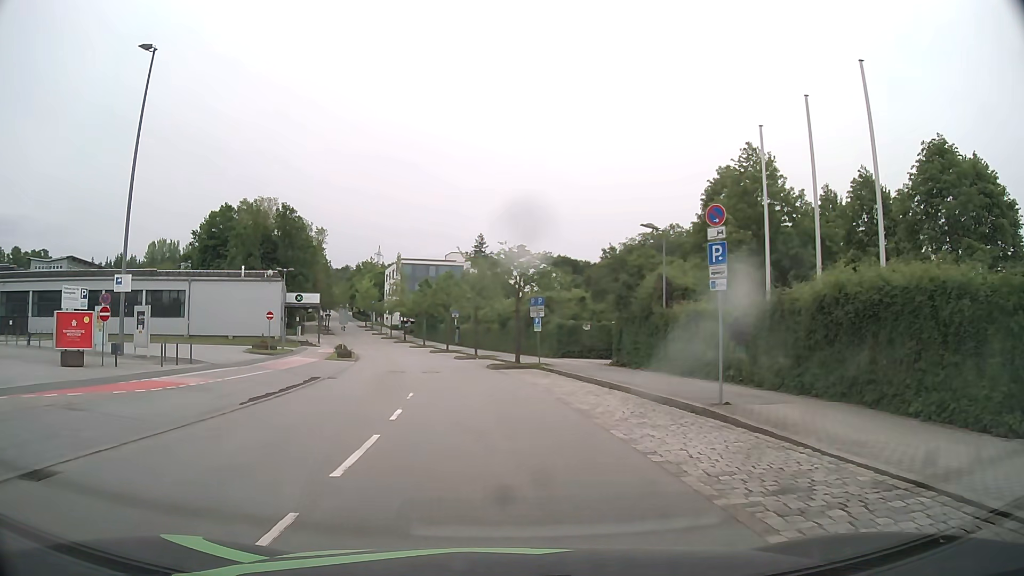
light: Day
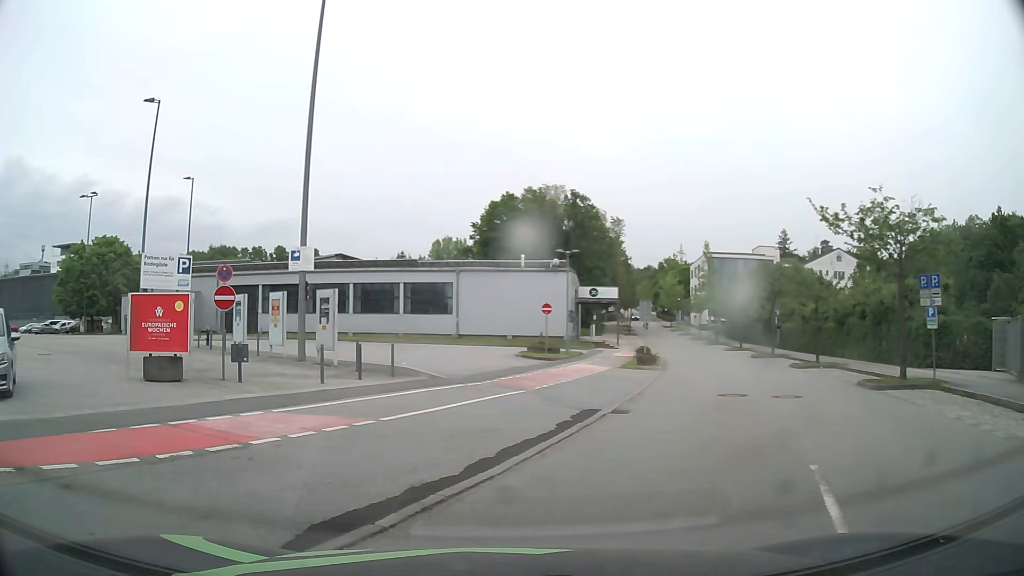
(-1.8, +10.9) m; -26°
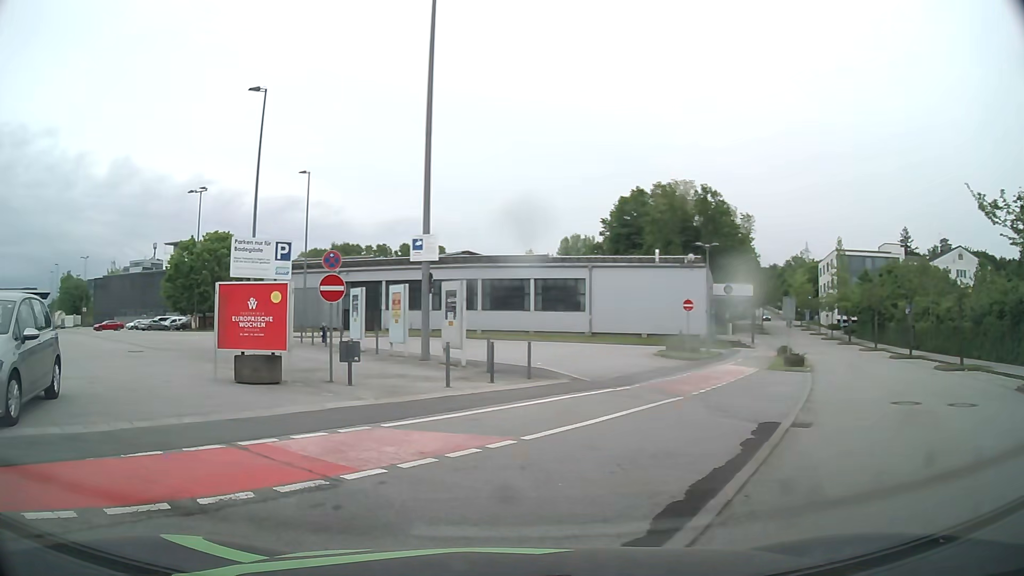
(-0.2, +2.2) m; -12°
